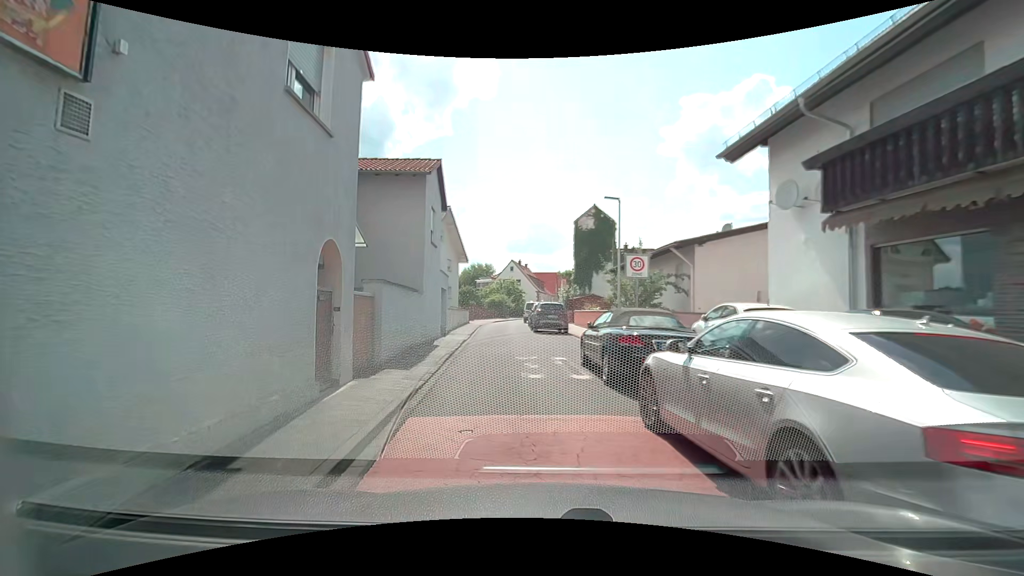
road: residential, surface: asphalt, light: Day
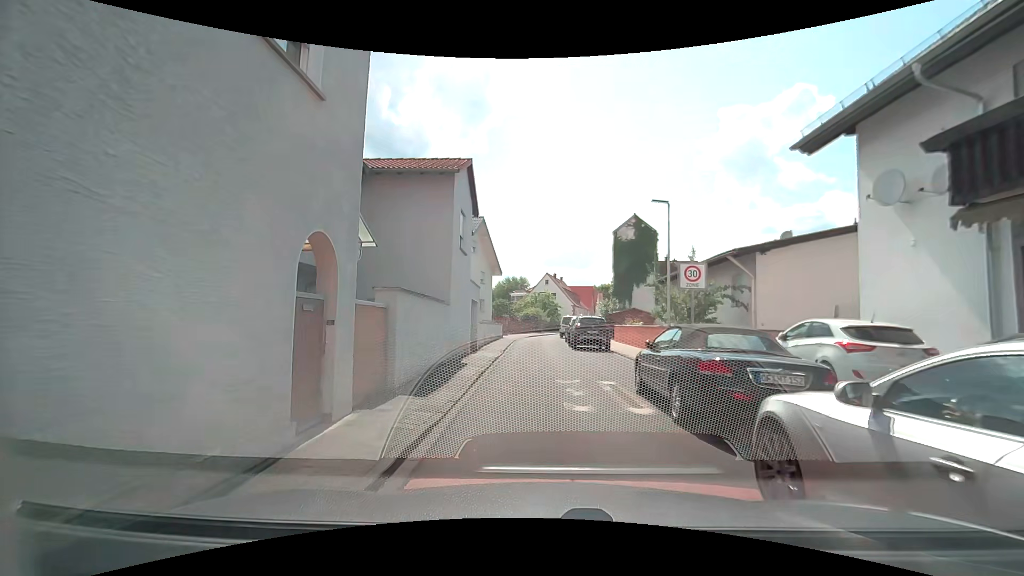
(-0.1, +1.9) m; -3°
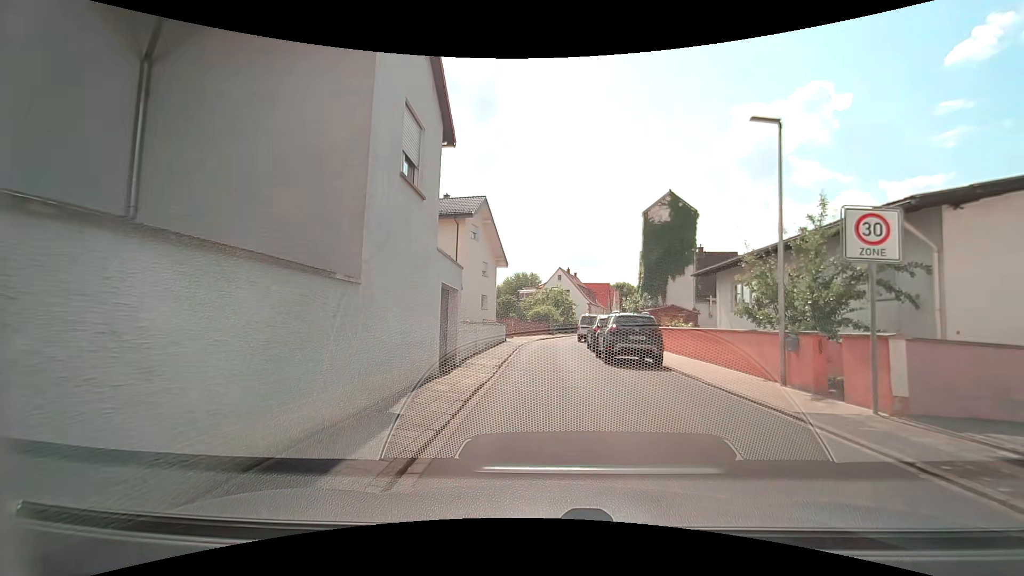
(0.0, +8.1) m; -1°
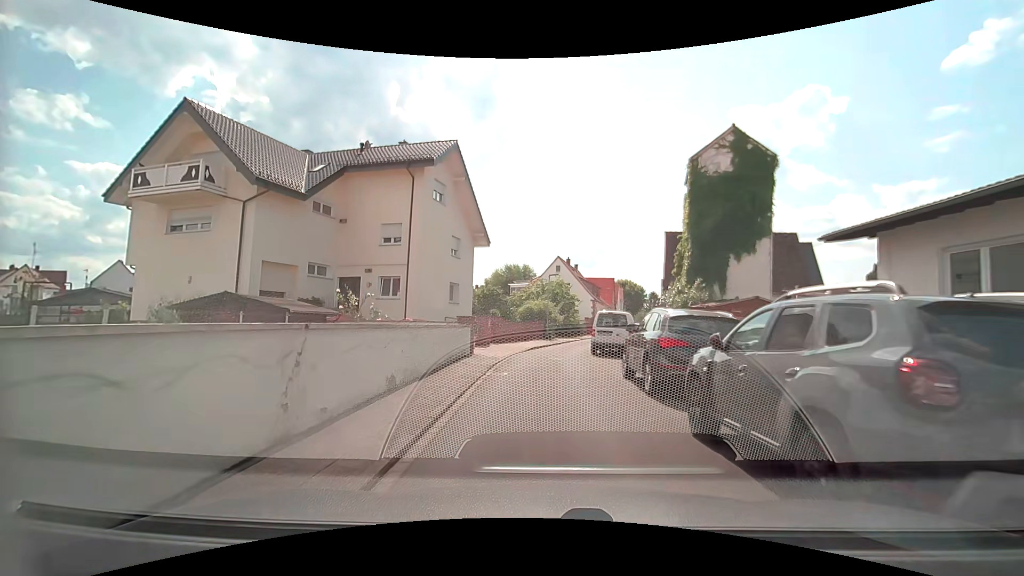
(+0.1, +12.9) m; +1°
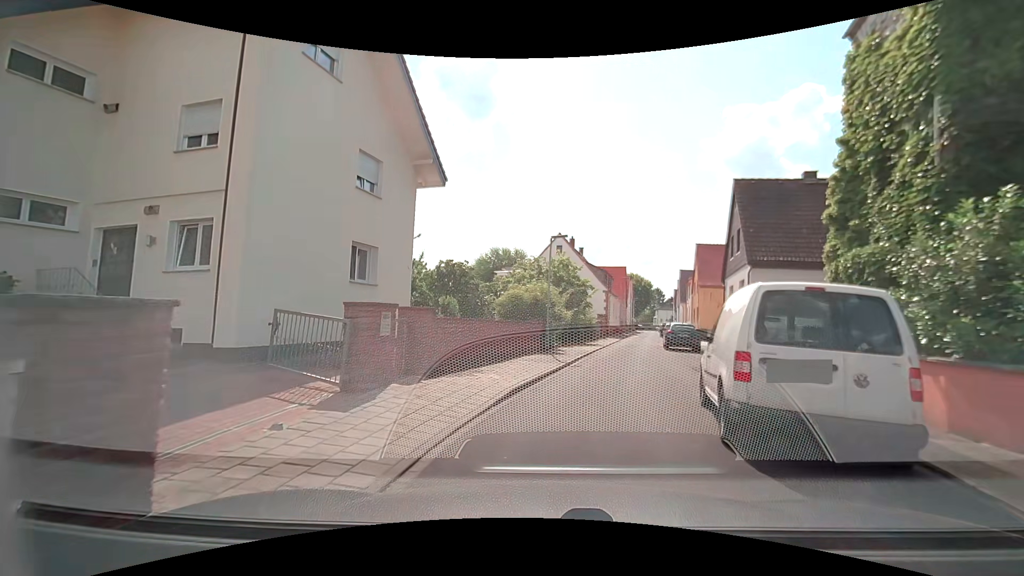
(-0.1, +15.4) m; 0°
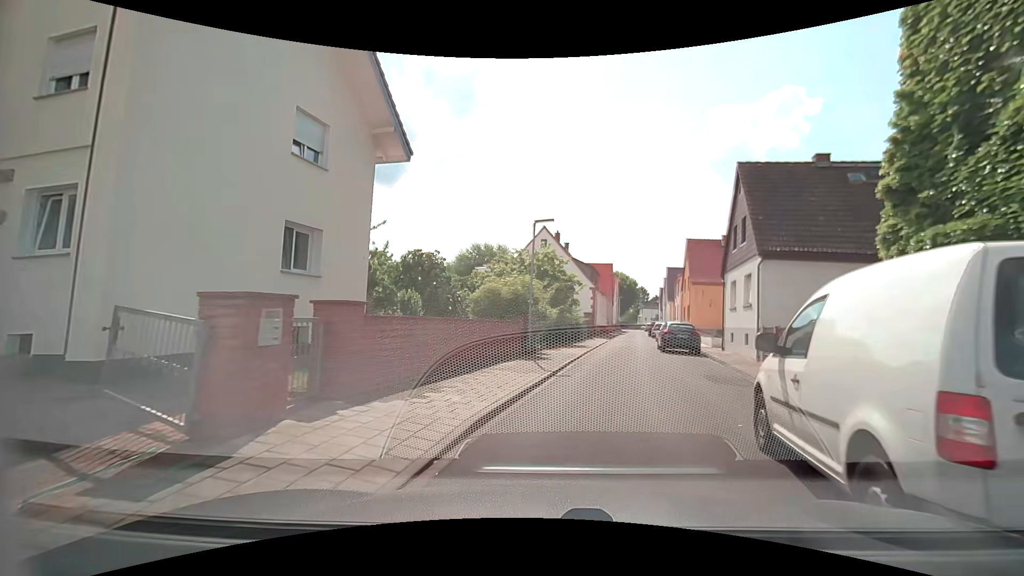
(+0.1, +2.9) m; +2°
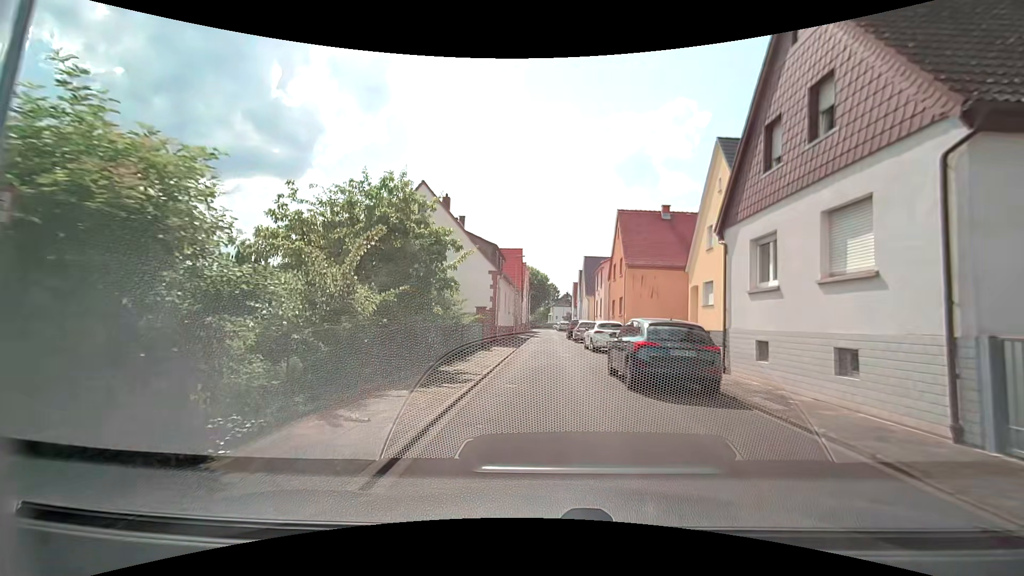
(+1.8, +14.0) m; +11°
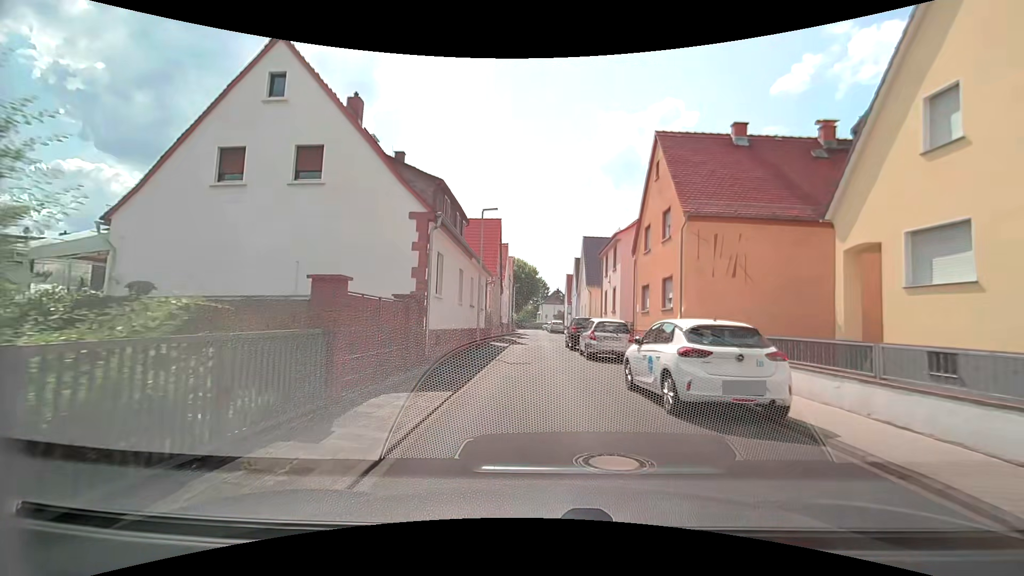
(+0.1, +15.5) m; +2°
(0, +10) (0, +20) (0, +30) (-1, +40) (-1, +50) (-1, +60) (-1, +70) (-1, +80) (-4, +90) (-10, +98) m
